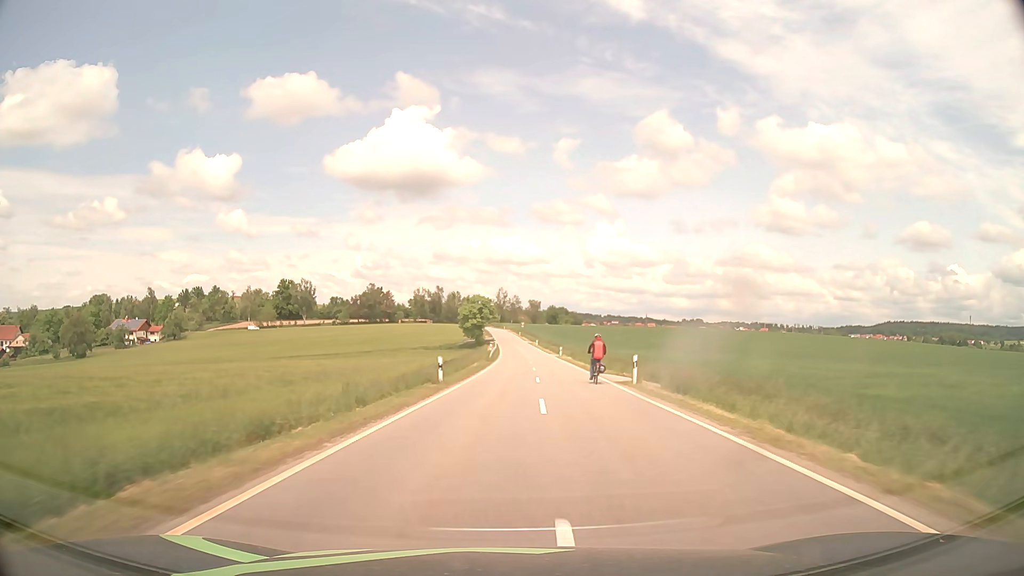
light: Day
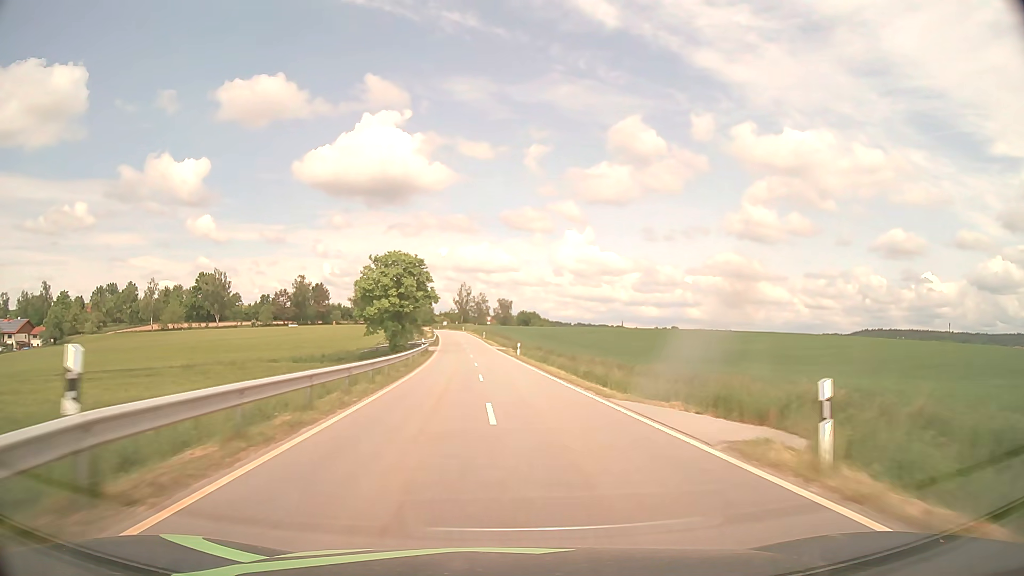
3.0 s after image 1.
(+1.8, +63.1) m; +3°
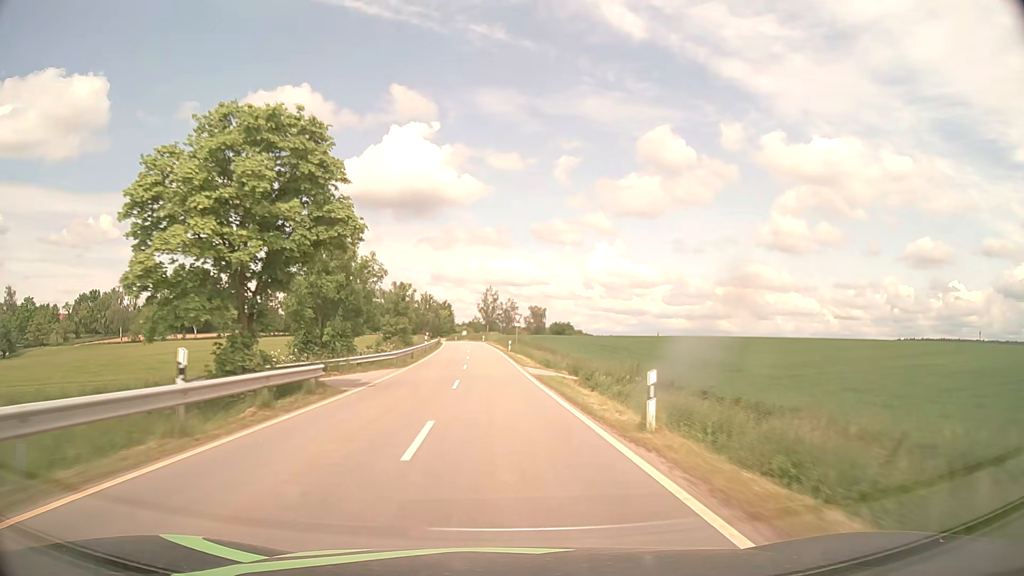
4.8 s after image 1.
(-0.7, +40.1) m; -2°
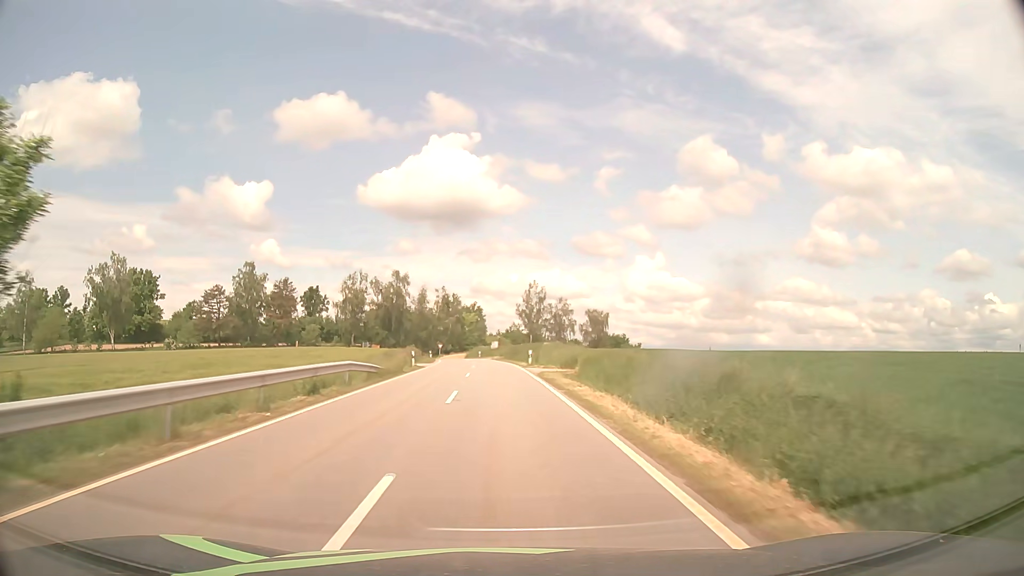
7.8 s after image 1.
(-2.6, +65.5) m; -4°
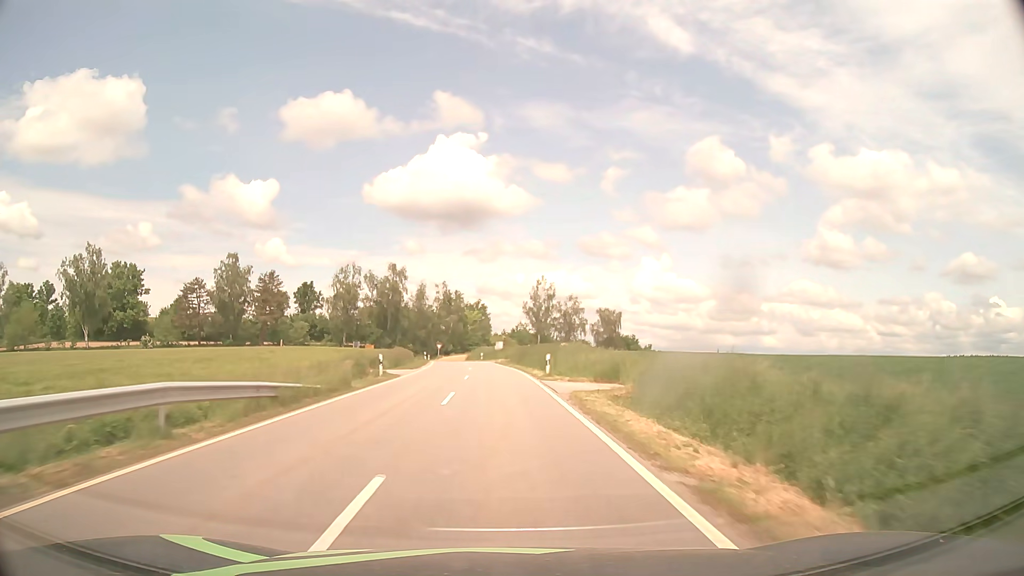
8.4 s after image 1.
(-0.1, +12.1) m; -1°
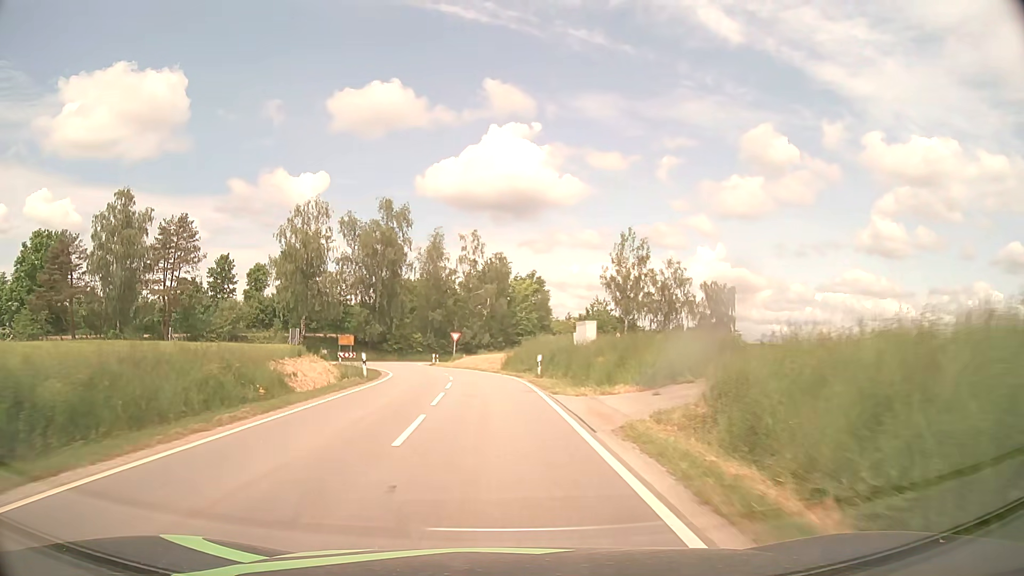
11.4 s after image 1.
(-1.7, +54.8) m; -5°
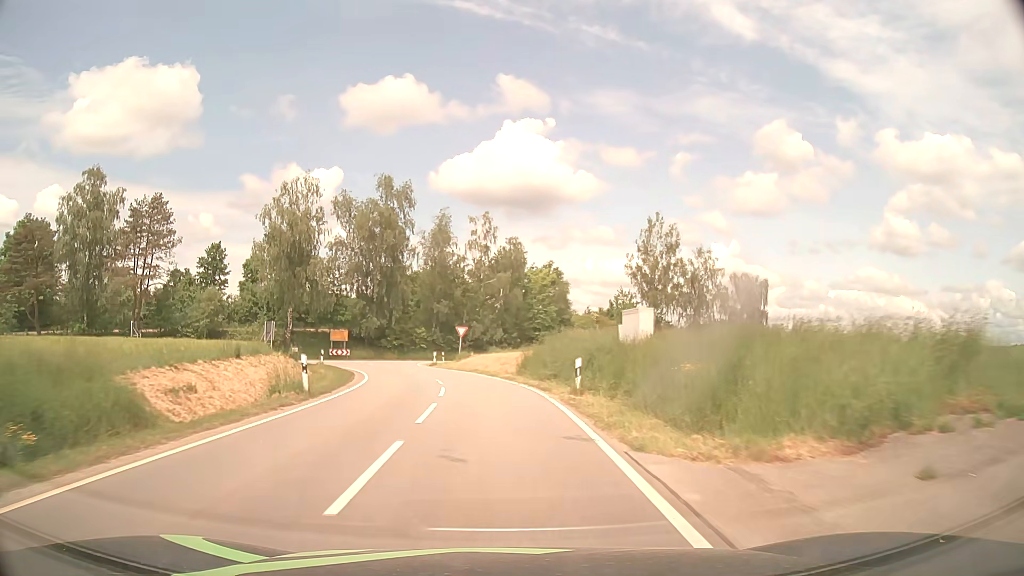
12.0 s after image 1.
(-0.1, +9.5) m; -1°
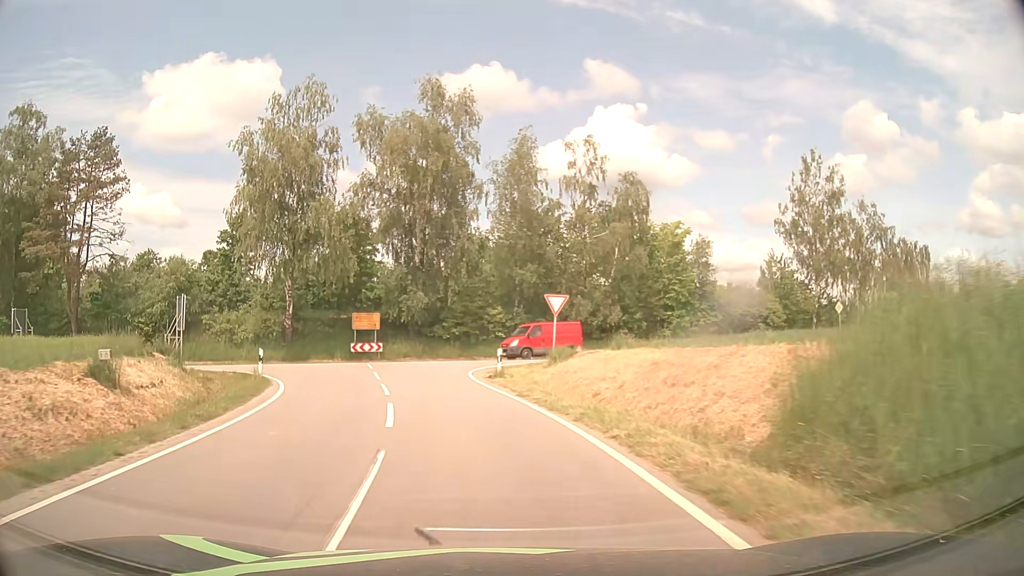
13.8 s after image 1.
(-1.1, +24.7) m; -8°
(-1, +10) (-2, +20) (-2, +30) (+2, +39) (+11, +44) (+20, +48) (+29, +52) (+37, +57) (+46, +63) (+54, +69) m
